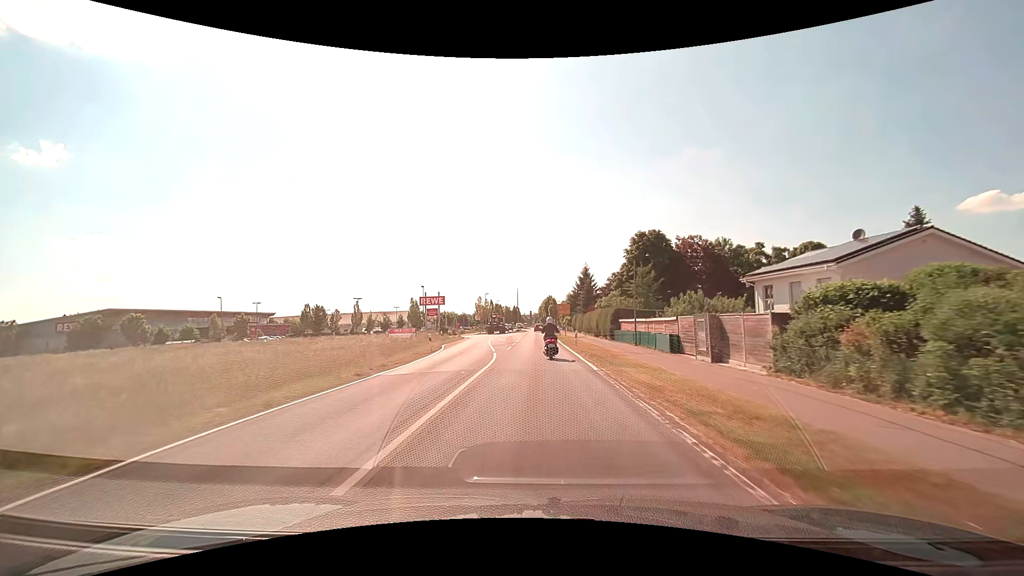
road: tertiary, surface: asphalt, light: Day
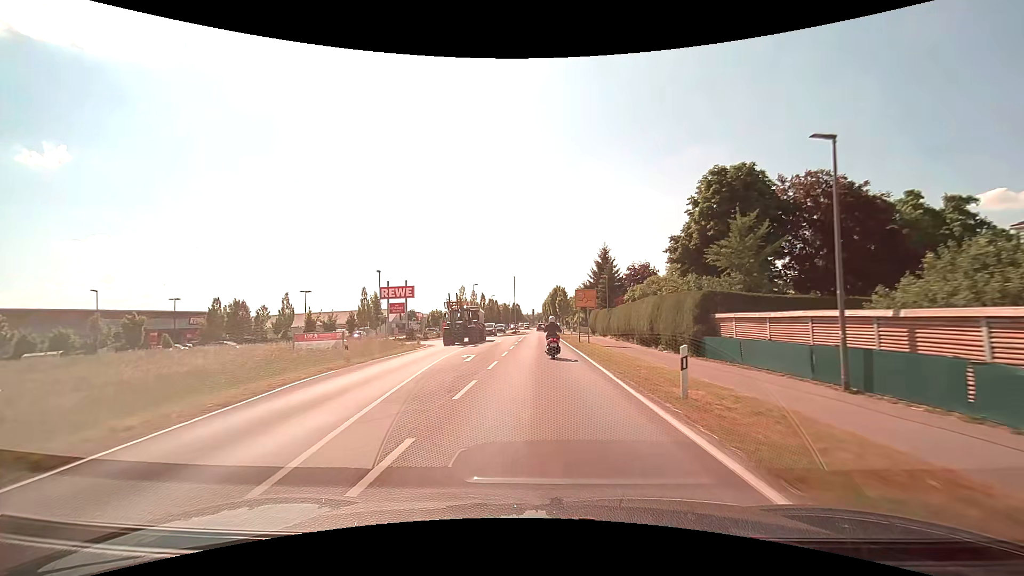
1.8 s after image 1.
(0.0, +24.5) m; 0°
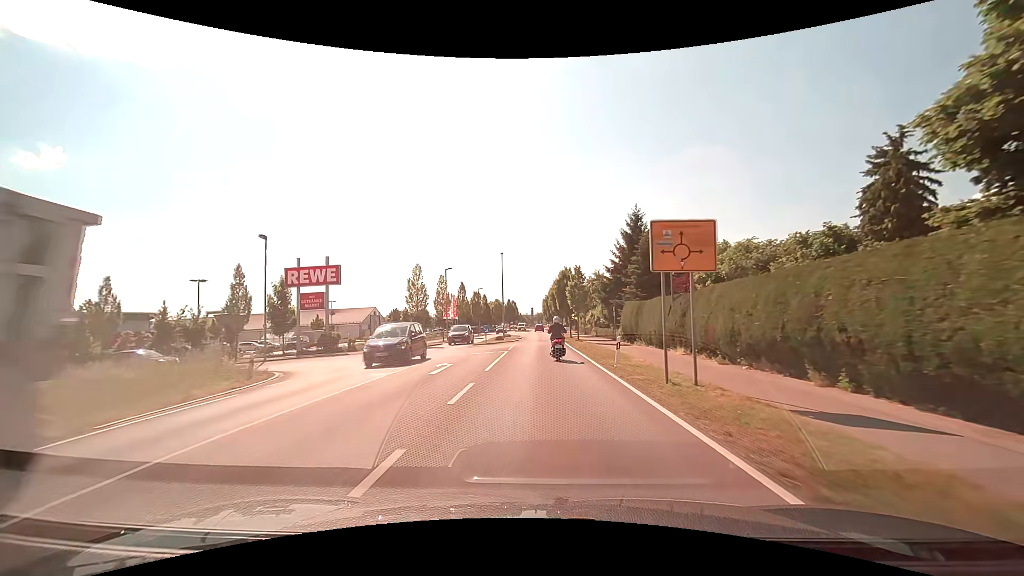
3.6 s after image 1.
(-0.1, +24.7) m; 0°
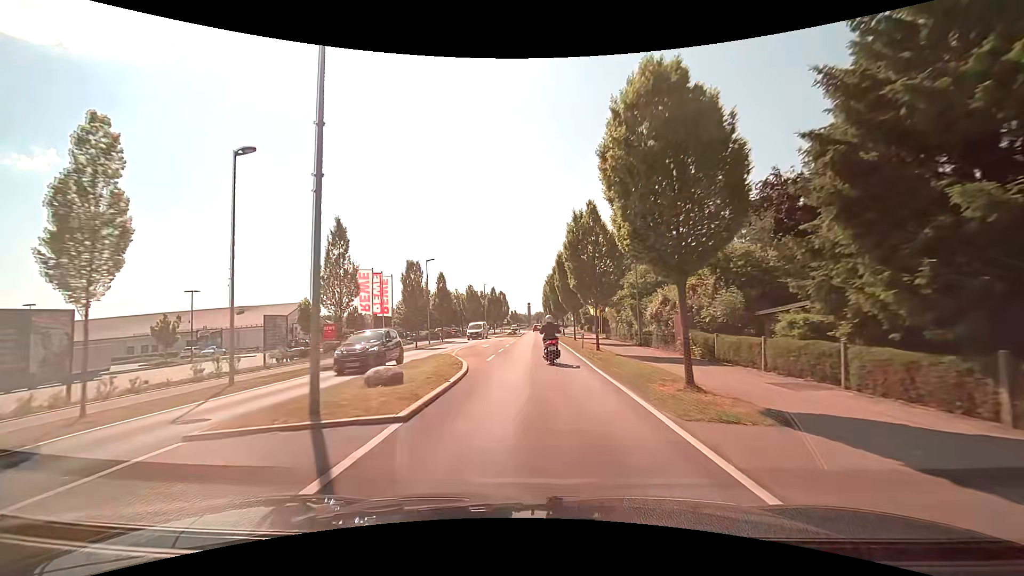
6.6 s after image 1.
(+0.2, +40.3) m; 0°
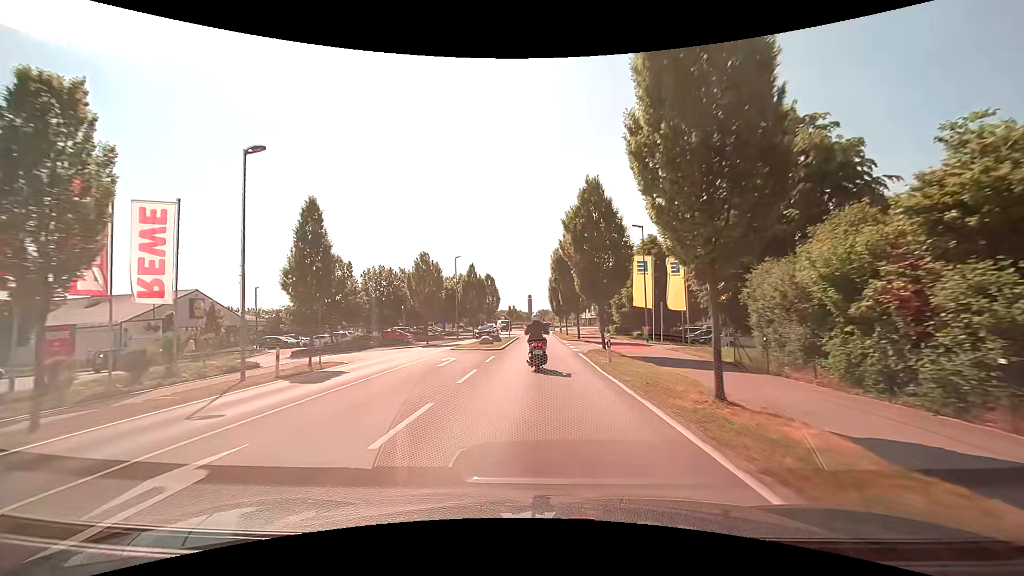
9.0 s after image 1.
(-0.3, +31.2) m; 0°
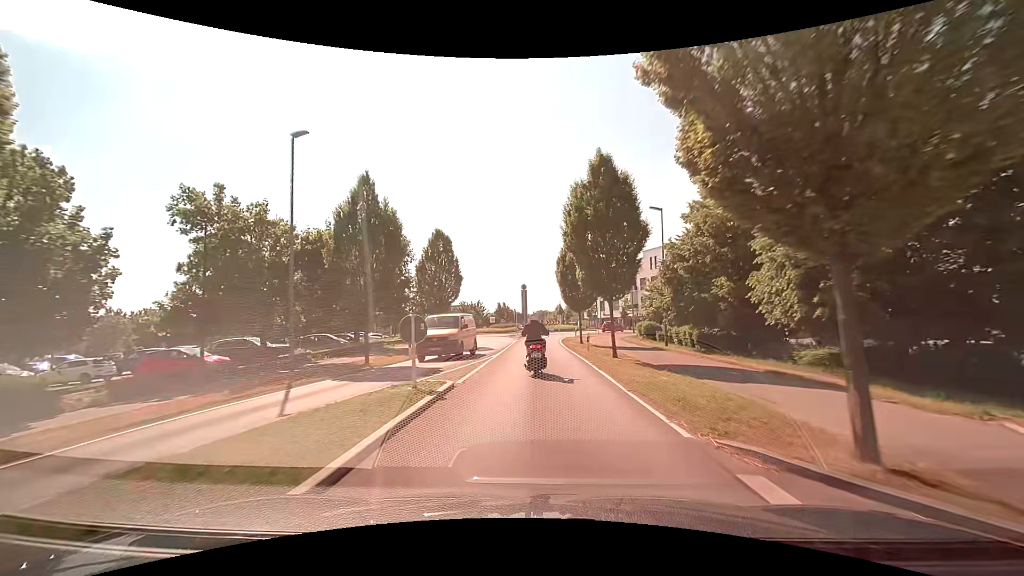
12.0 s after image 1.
(-0.1, +33.6) m; 0°
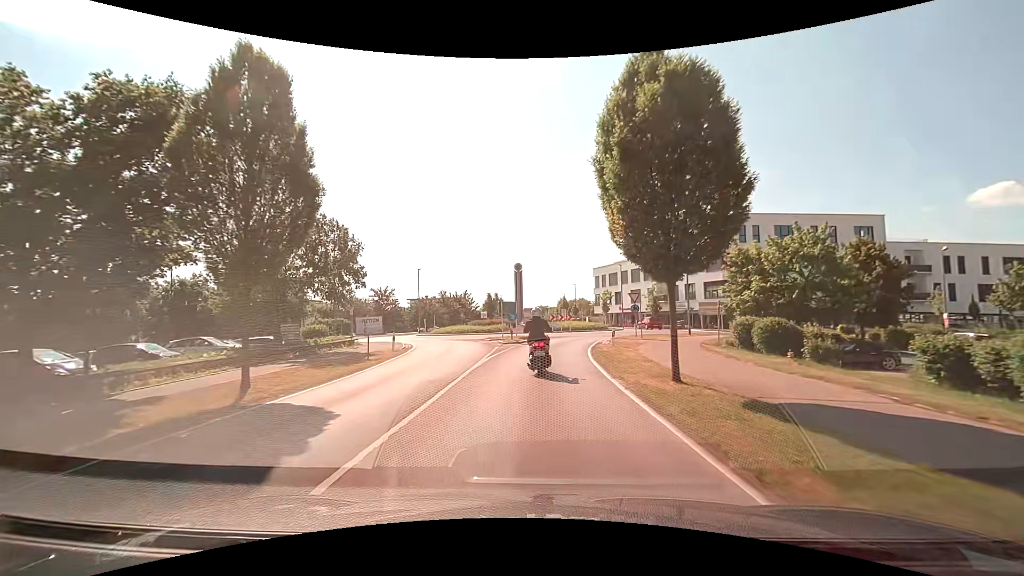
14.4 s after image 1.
(-0.1, +23.6) m; -1°
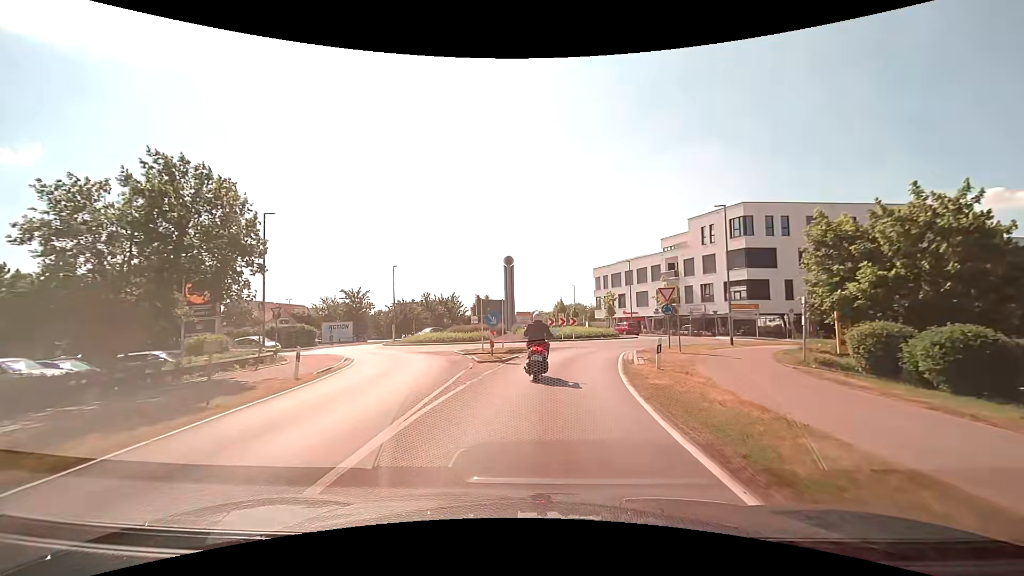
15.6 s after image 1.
(+0.1, +9.7) m; +2°
(0, +10) (+1, +20) (+4, +29) (+9, +38) (+11, +48) (+8, +57) (+4, +66) (+2, +76) (+1, +86) (+1, +96) m
